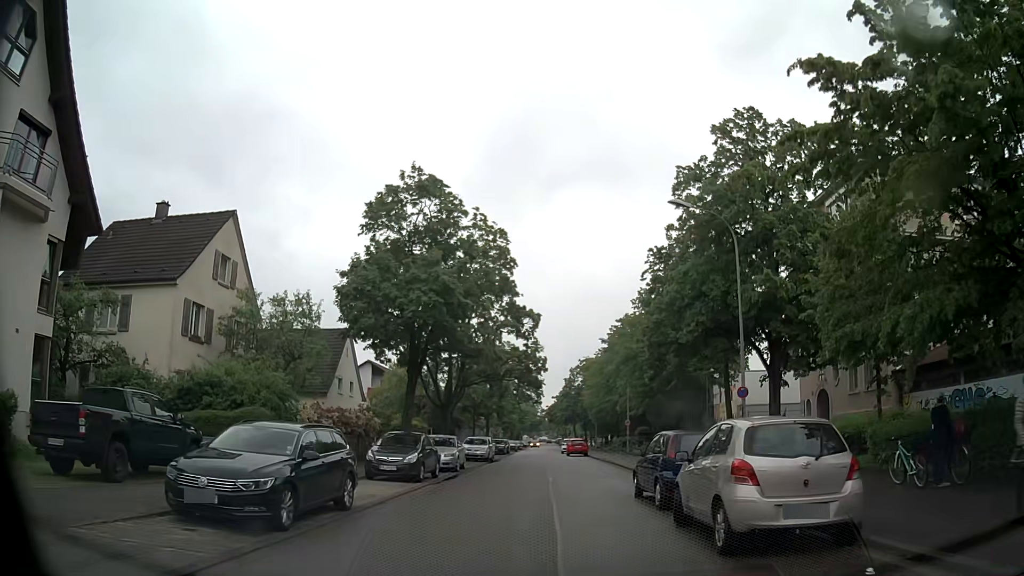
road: residential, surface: asphalt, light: Day
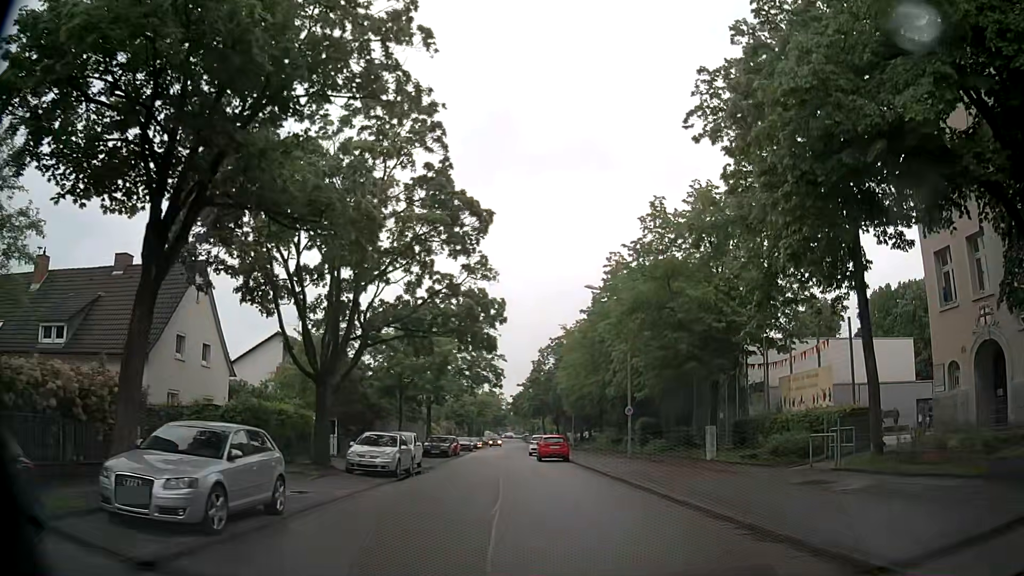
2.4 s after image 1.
(+0.4, +18.0) m; +4°
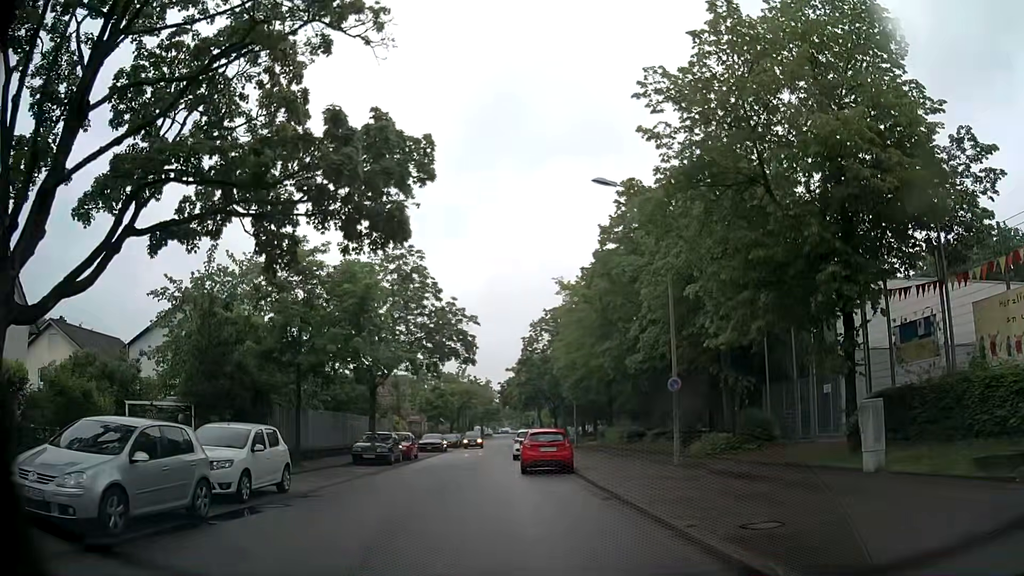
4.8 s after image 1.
(+0.1, +14.6) m; 0°
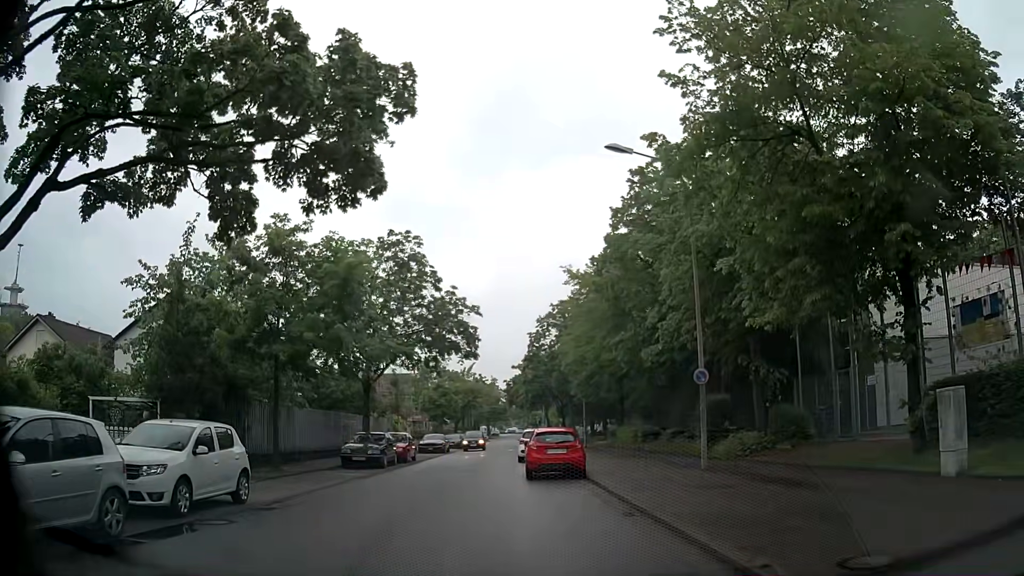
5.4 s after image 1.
(-0.1, +2.6) m; -1°
